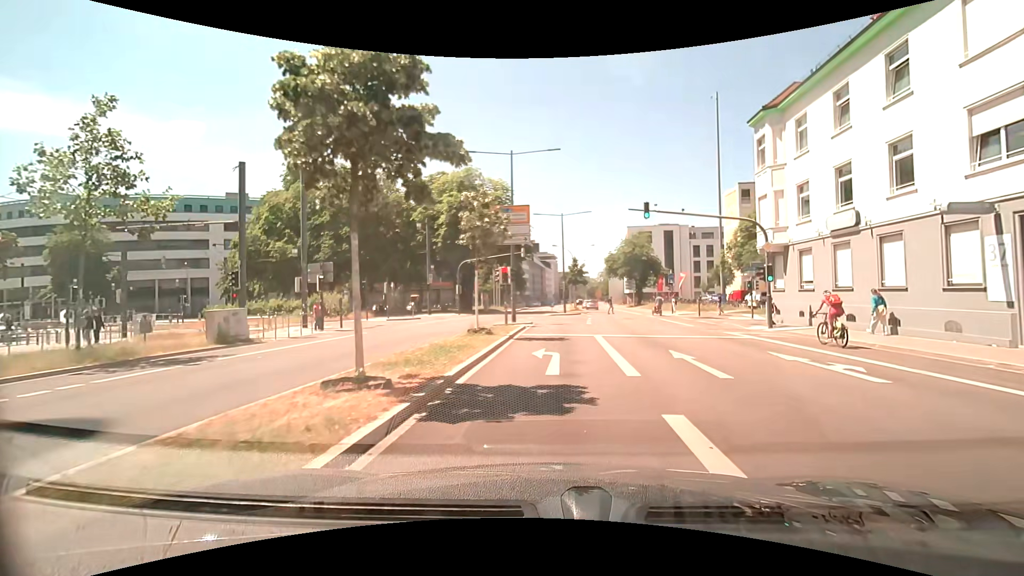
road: primary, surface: asphalt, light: Day
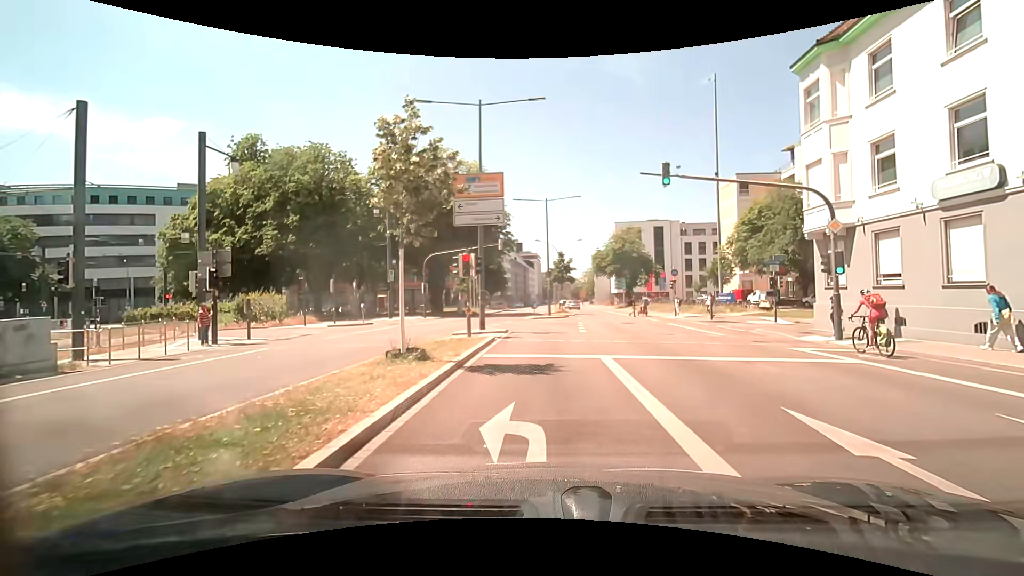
(0.0, +7.2) m; +1°
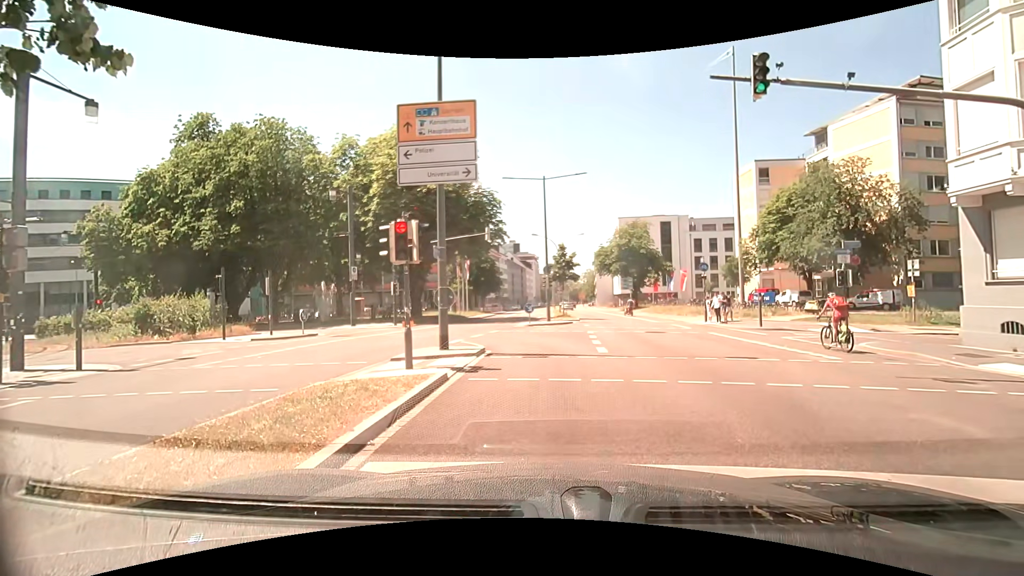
(0.0, +7.4) m; +1°
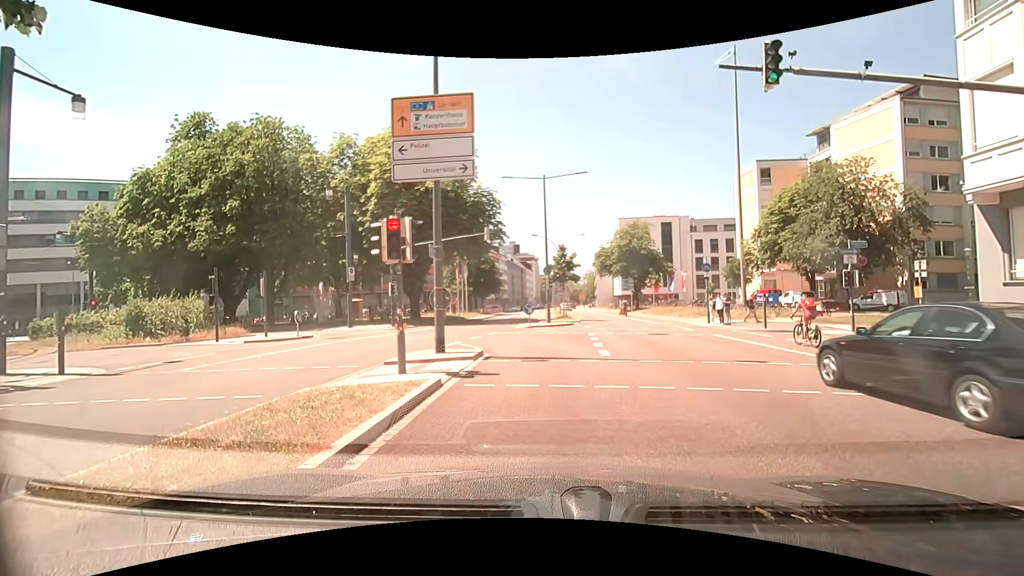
(0.0, +0.5) m; 0°
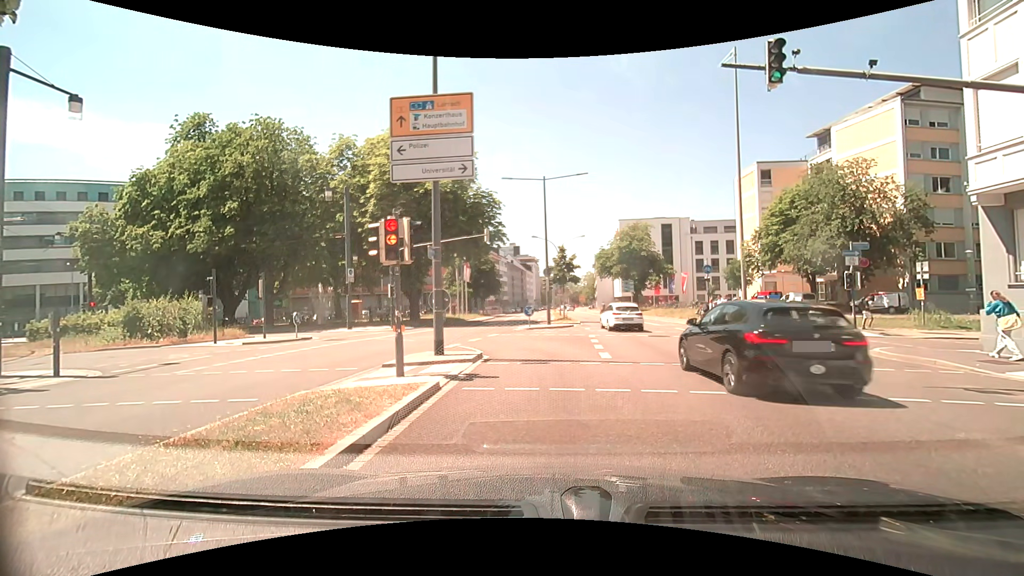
(0.0, +0.2) m; 0°
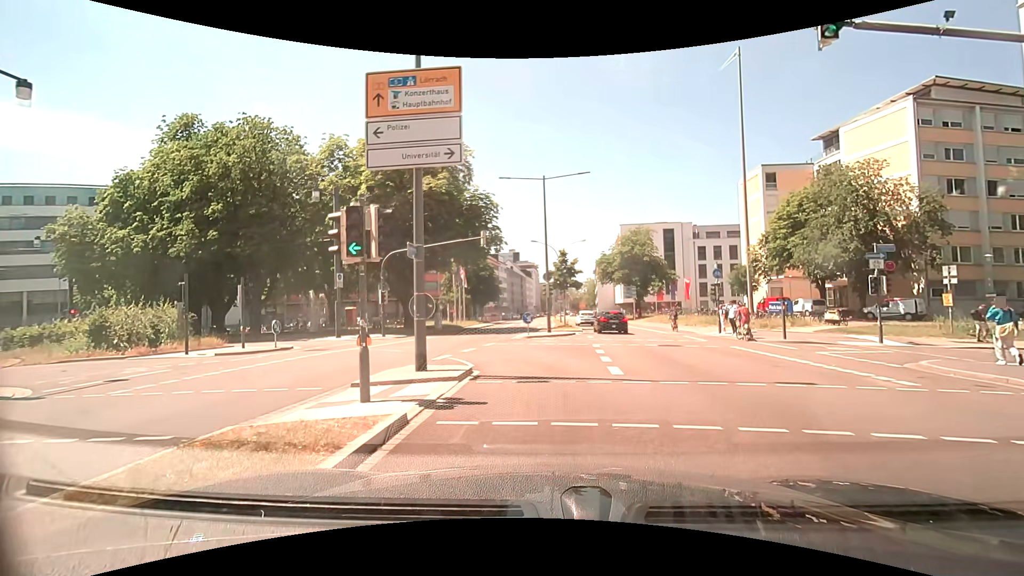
(0.0, +2.2) m; -1°
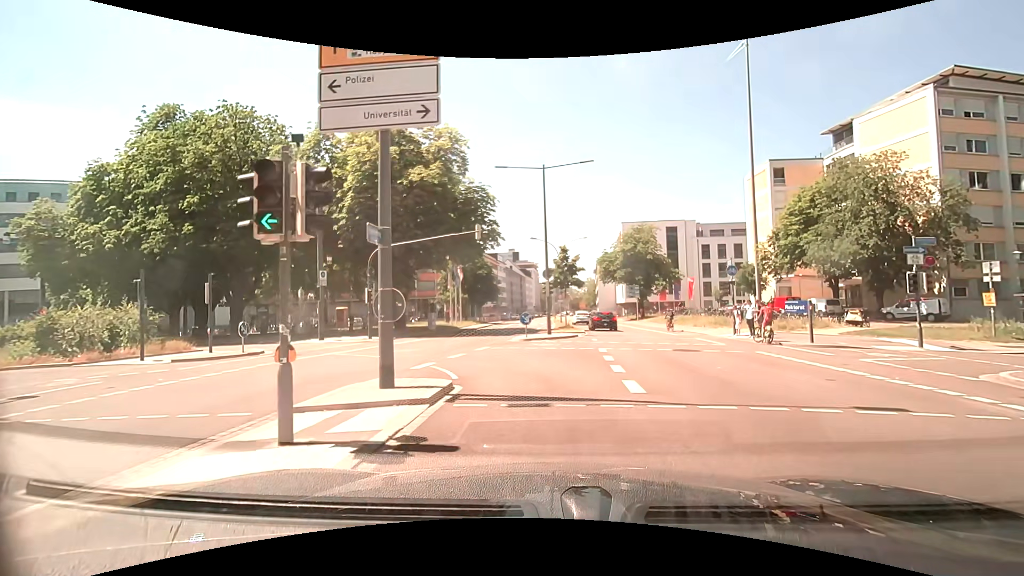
(0.0, +2.6) m; 0°
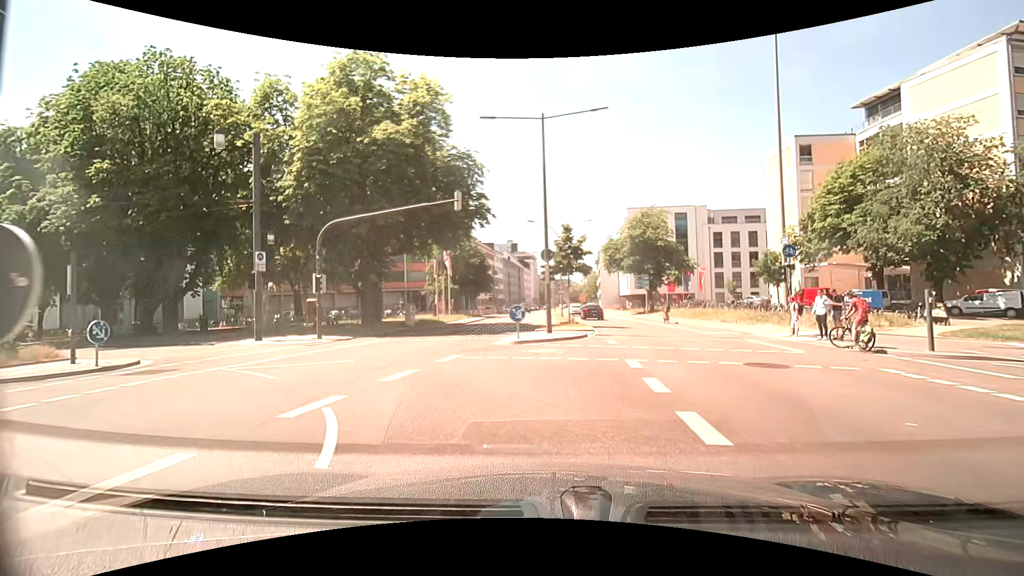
(+0.1, +6.6) m; 0°
